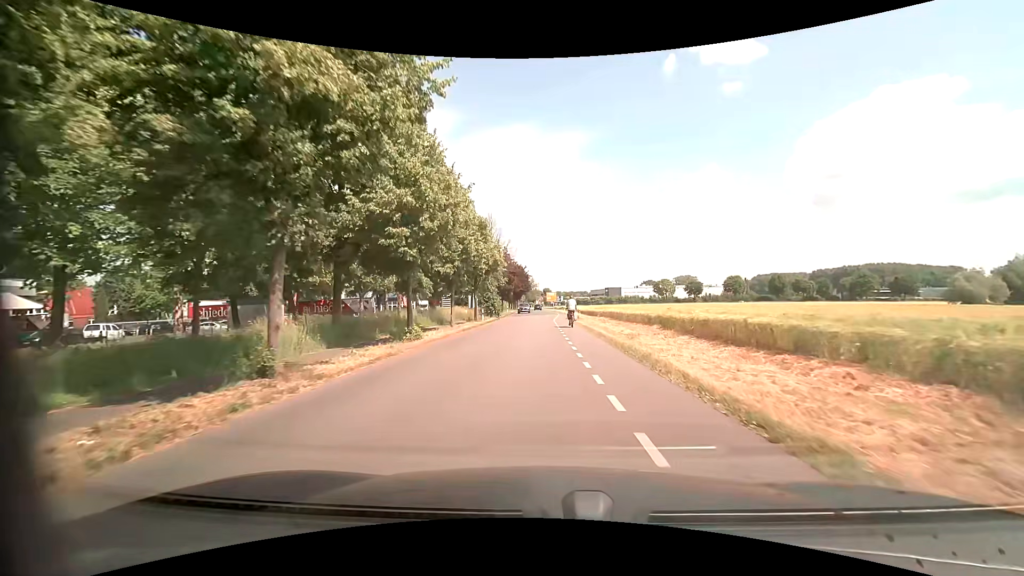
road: unclassified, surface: asphalt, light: Day
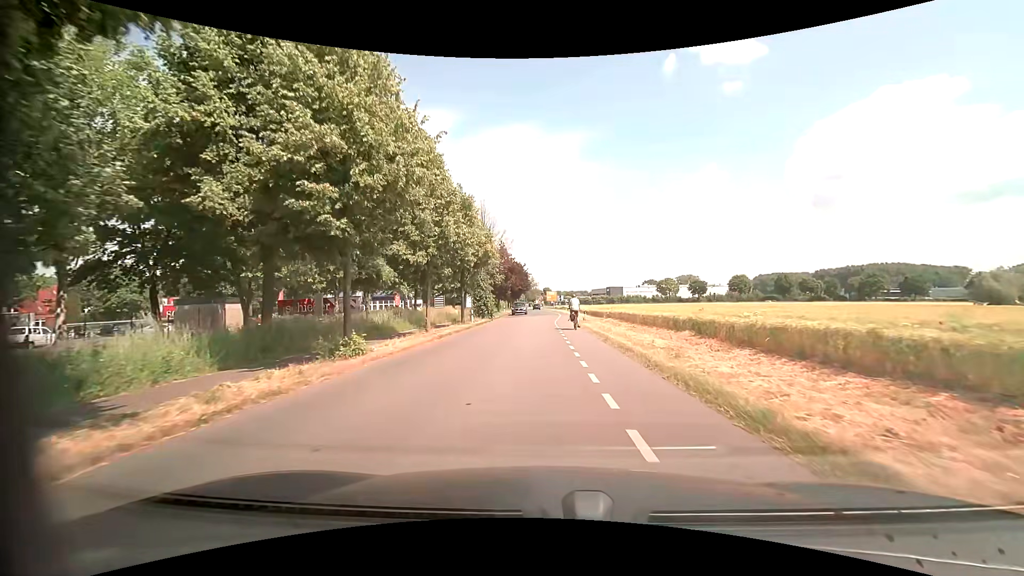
(0.0, +6.0) m; 0°
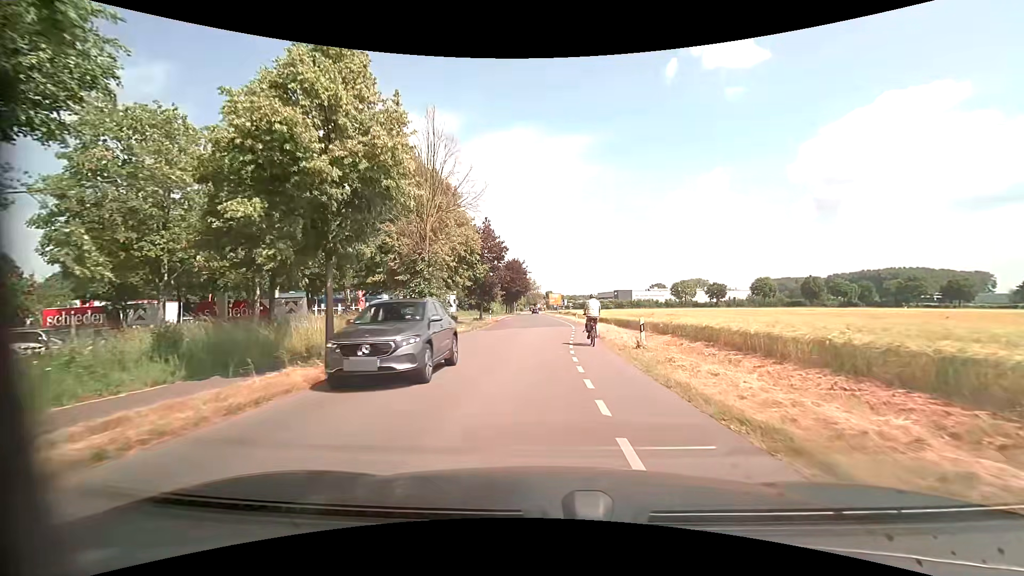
(-0.1, +20.9) m; 0°
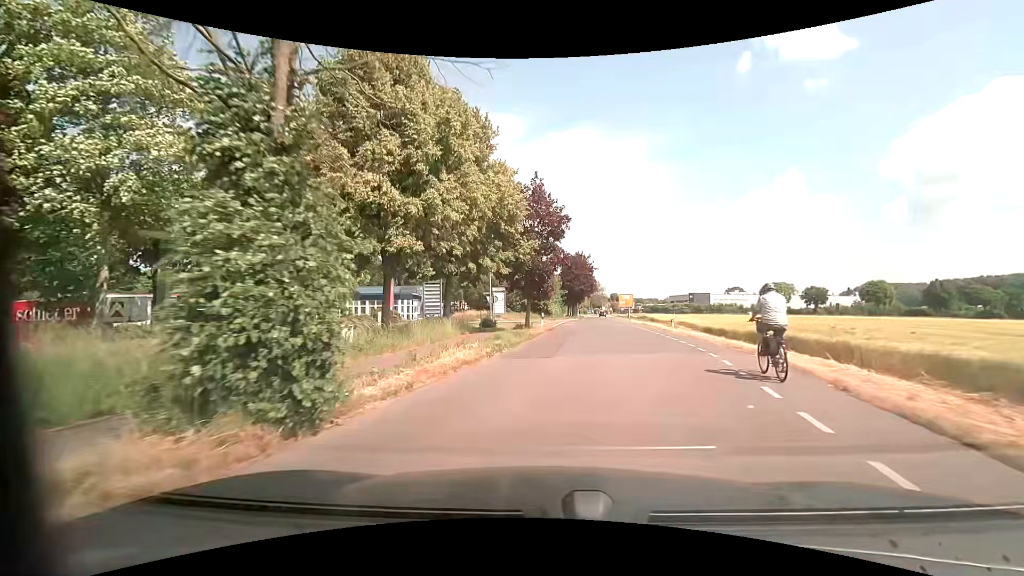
(-1.0, +17.0) m; -8°
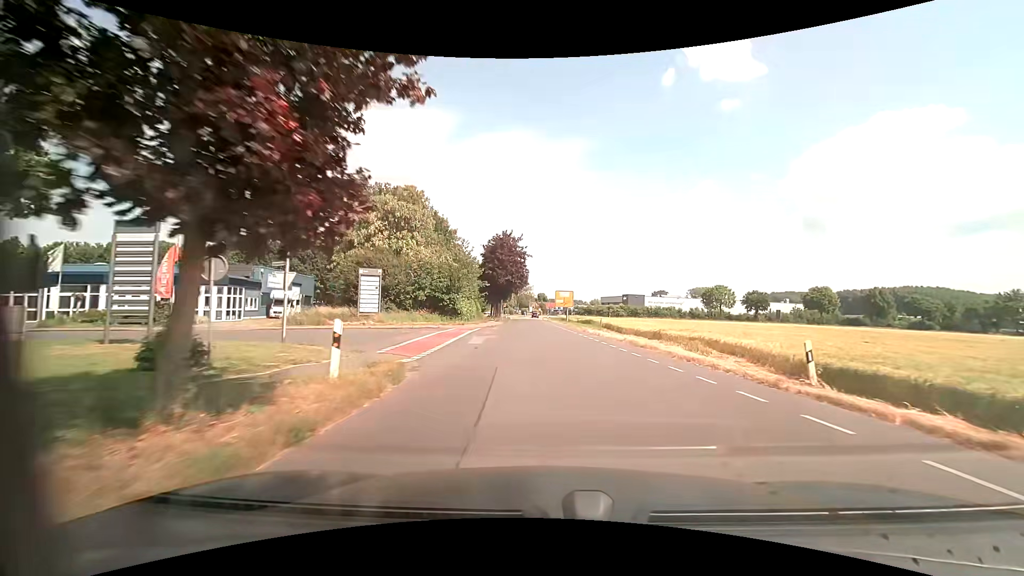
(+1.9, +27.3) m; +9°
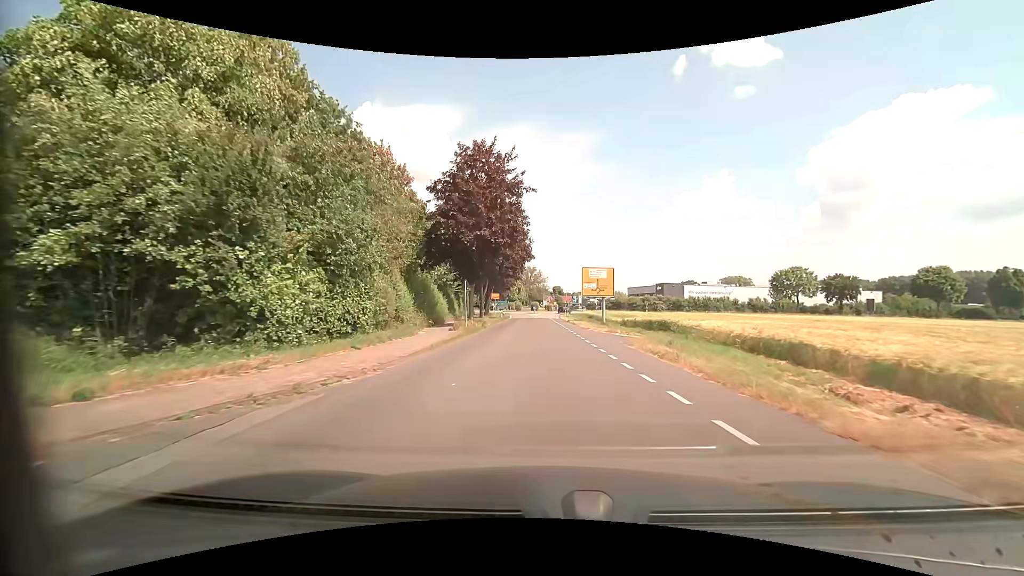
(-0.6, +37.3) m; -2°
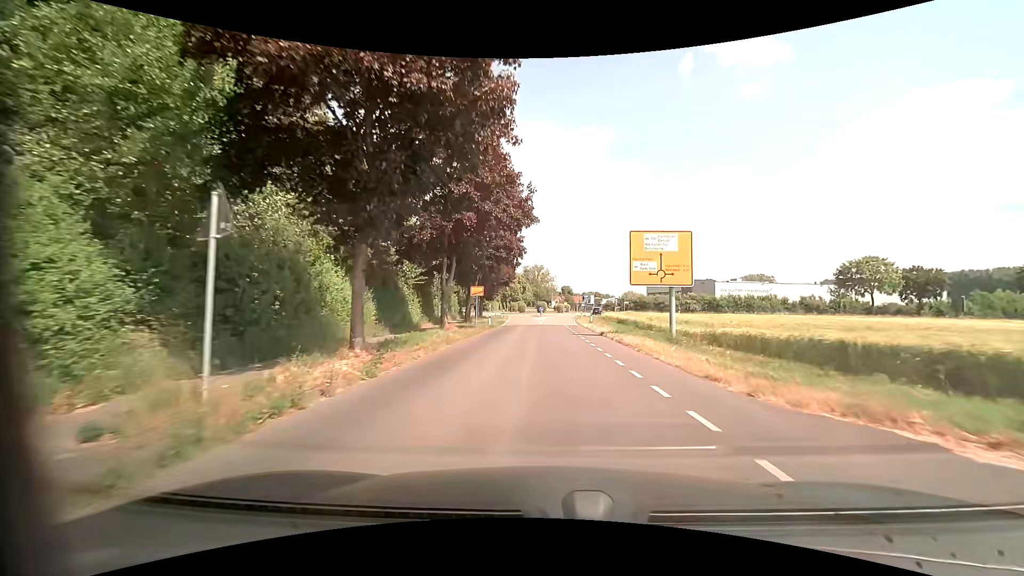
(-0.3, +22.5) m; -1°
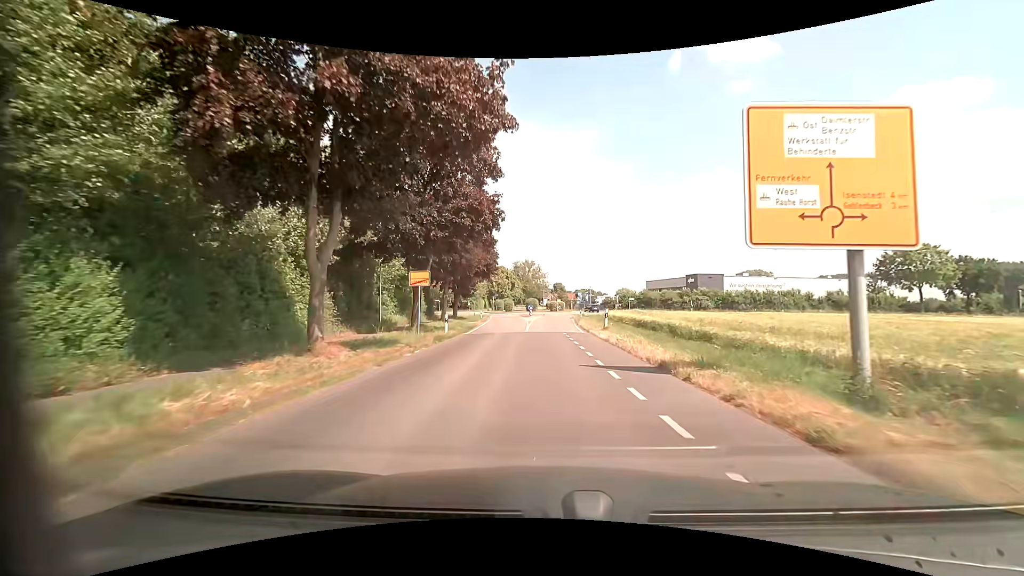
(+0.2, +15.0) m; +1°
